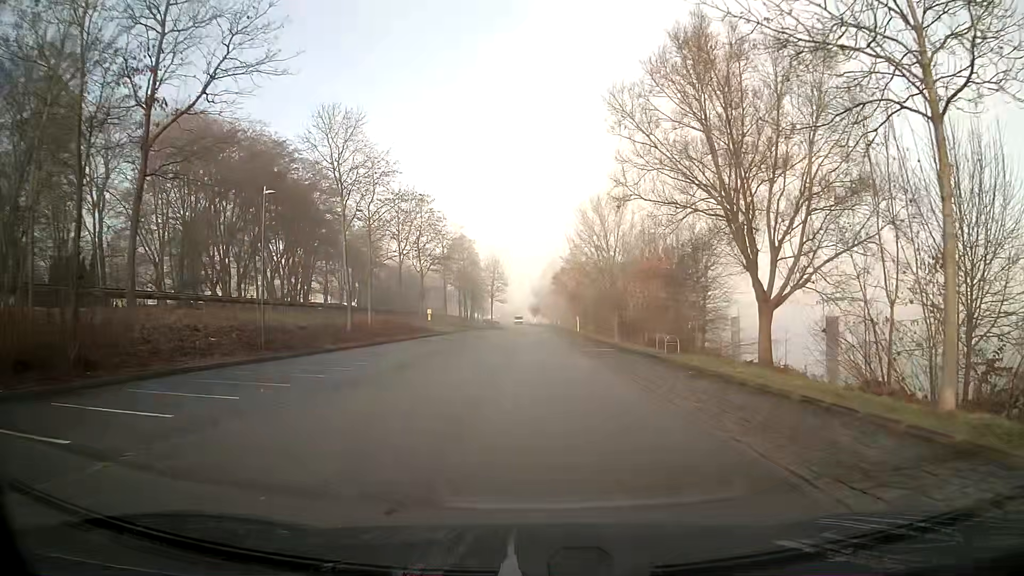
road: residential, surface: asphalt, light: Day
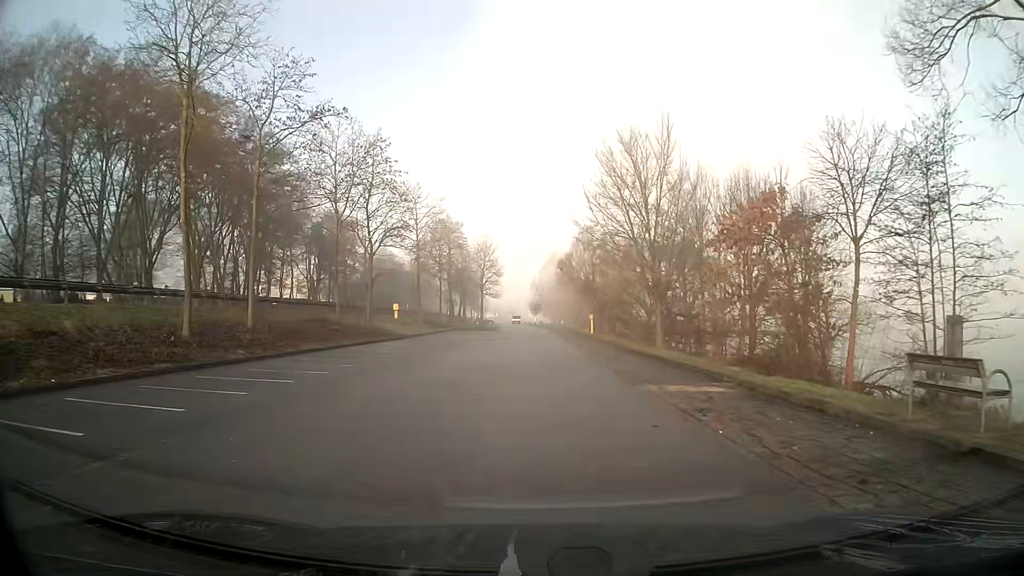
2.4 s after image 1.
(+0.1, +19.8) m; 0°
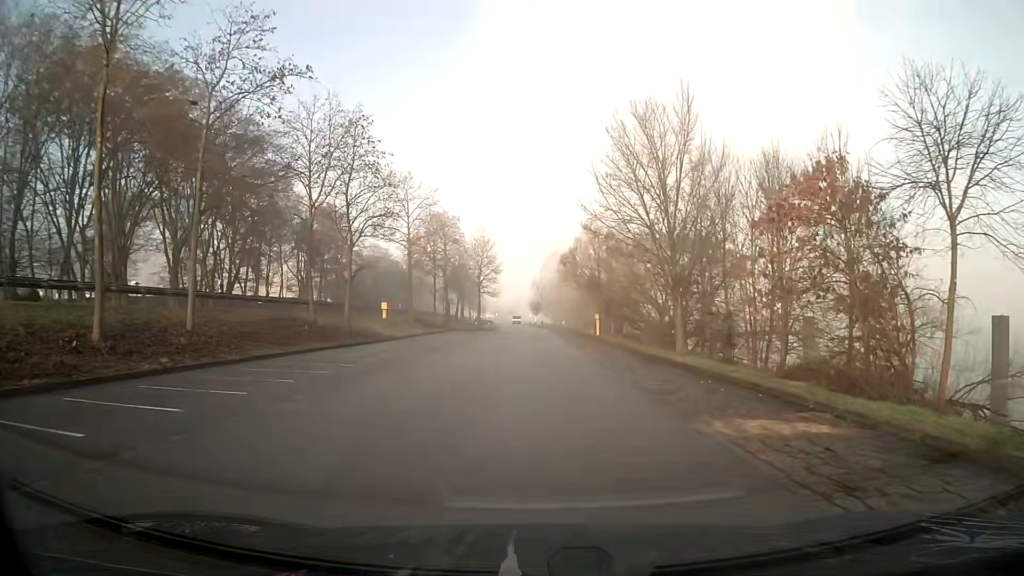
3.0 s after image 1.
(0.0, +5.1) m; 0°
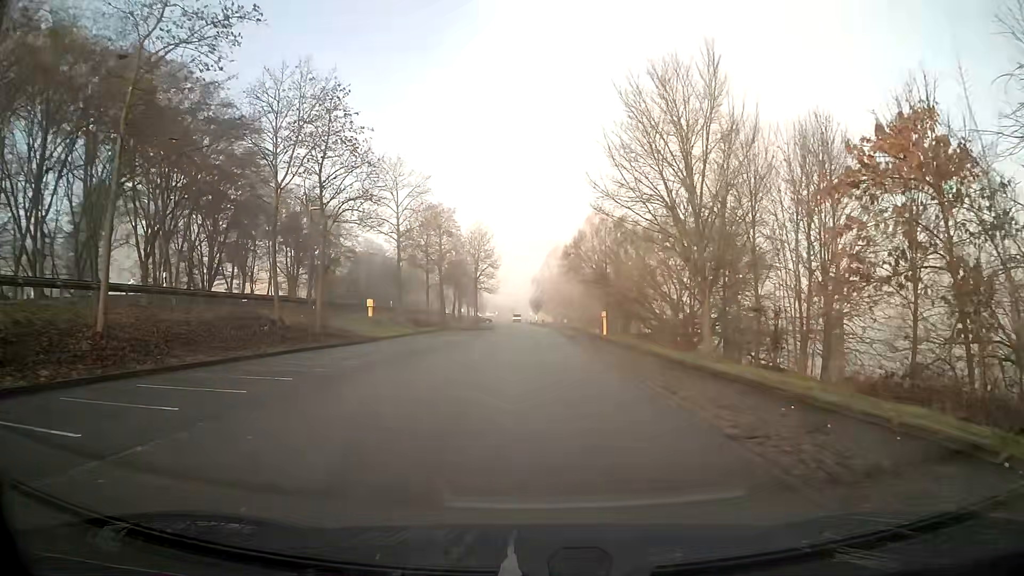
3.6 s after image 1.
(0.0, +5.2) m; 0°
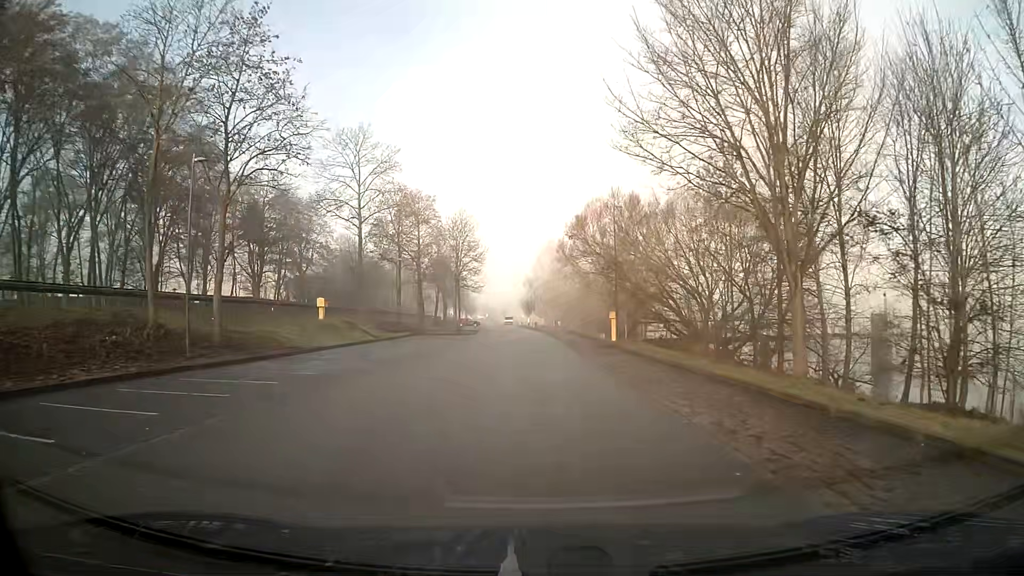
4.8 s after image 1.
(0.0, +10.5) m; +1°
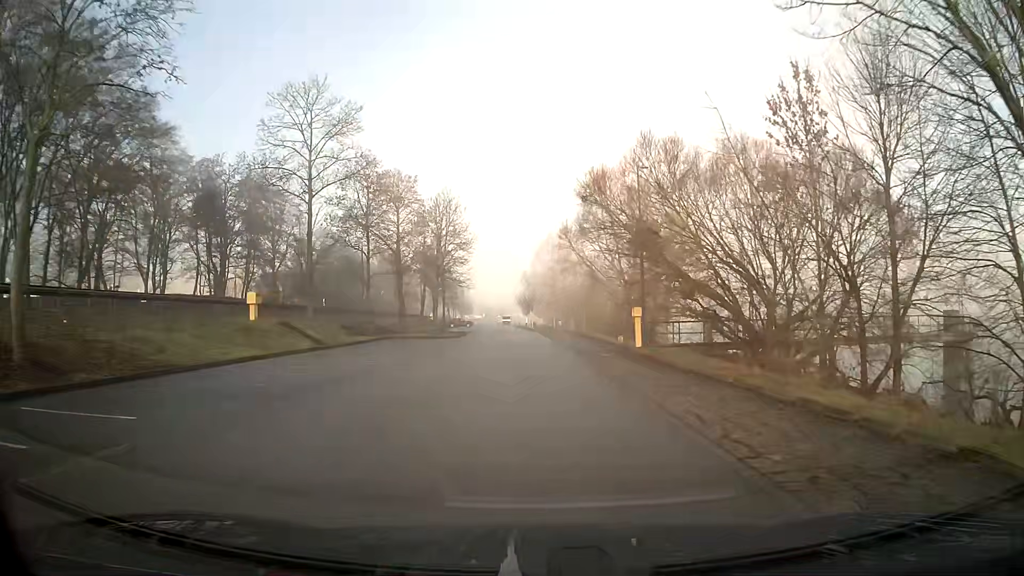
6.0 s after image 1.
(0.0, +10.5) m; 0°
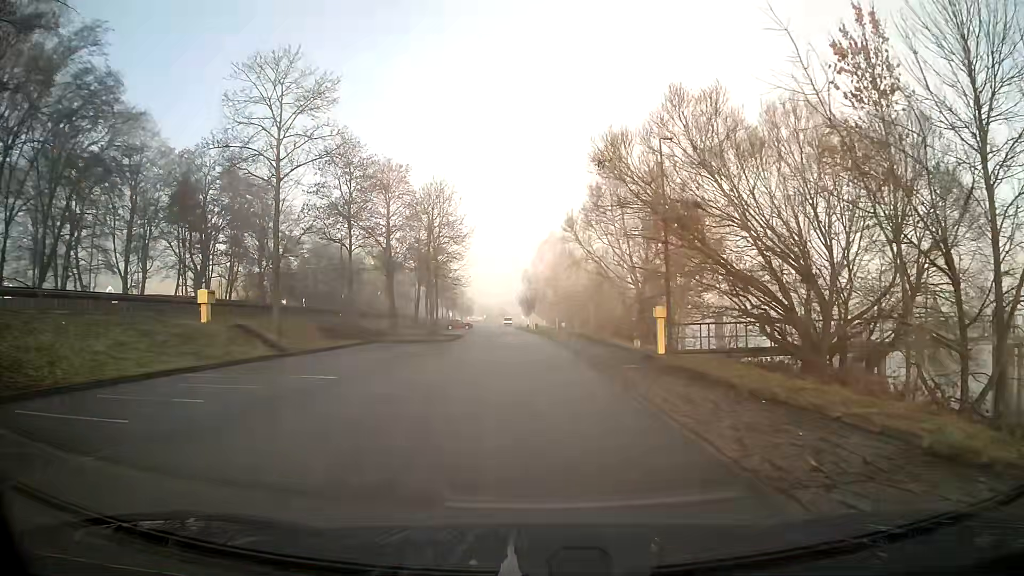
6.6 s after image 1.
(0.0, +5.2) m; 0°
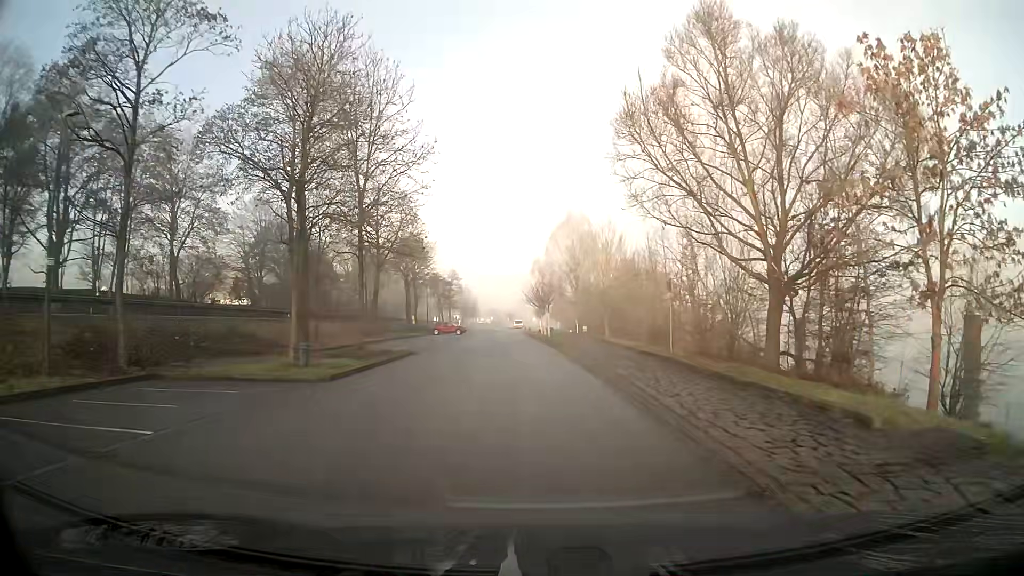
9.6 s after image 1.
(-0.3, +25.9) m; -1°
(0, +10) (0, +20) (-1, +30) (-2, +40) (-2, +50) (-3, +60) (-3, +70) (-3, +80) (-3, +90) (-3, +100) m
